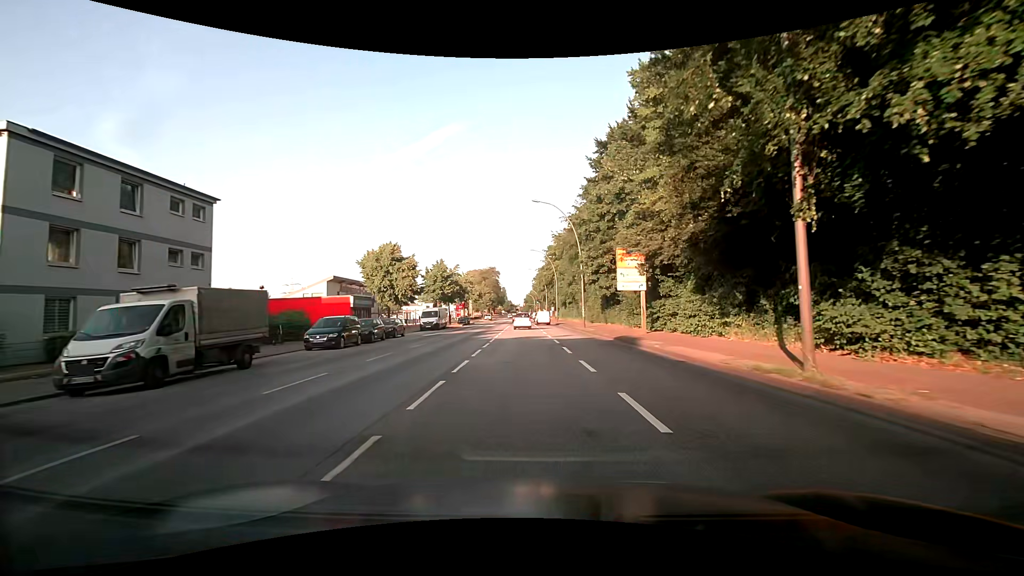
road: primary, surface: asphalt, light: Day
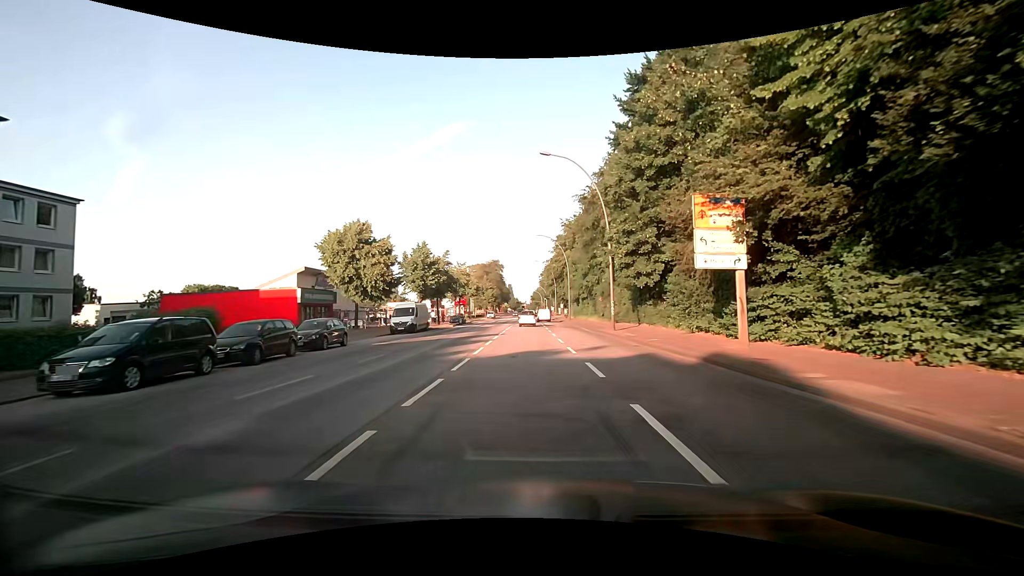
(-0.1, +13.2) m; -1°
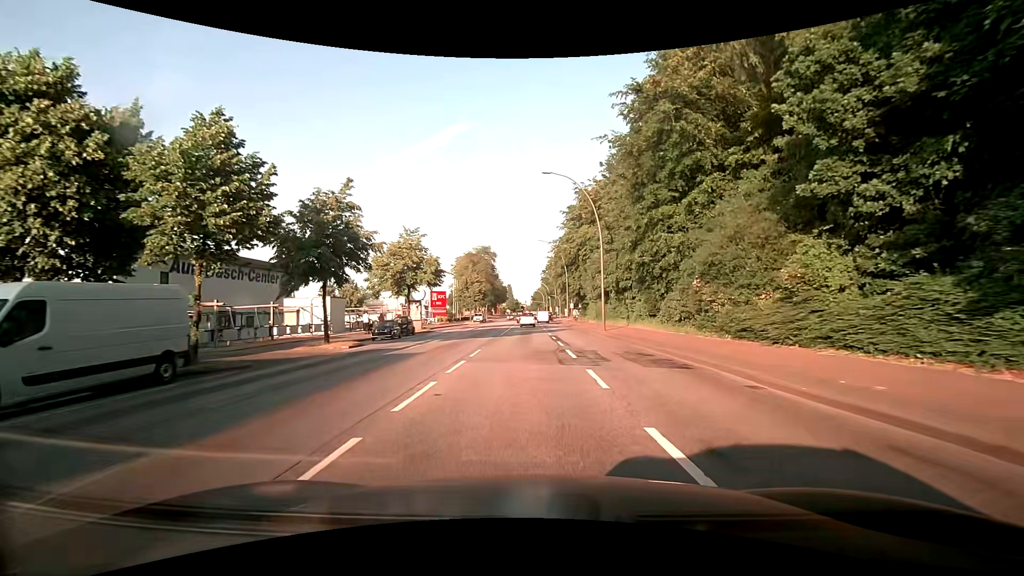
(-0.1, +31.4) m; 0°
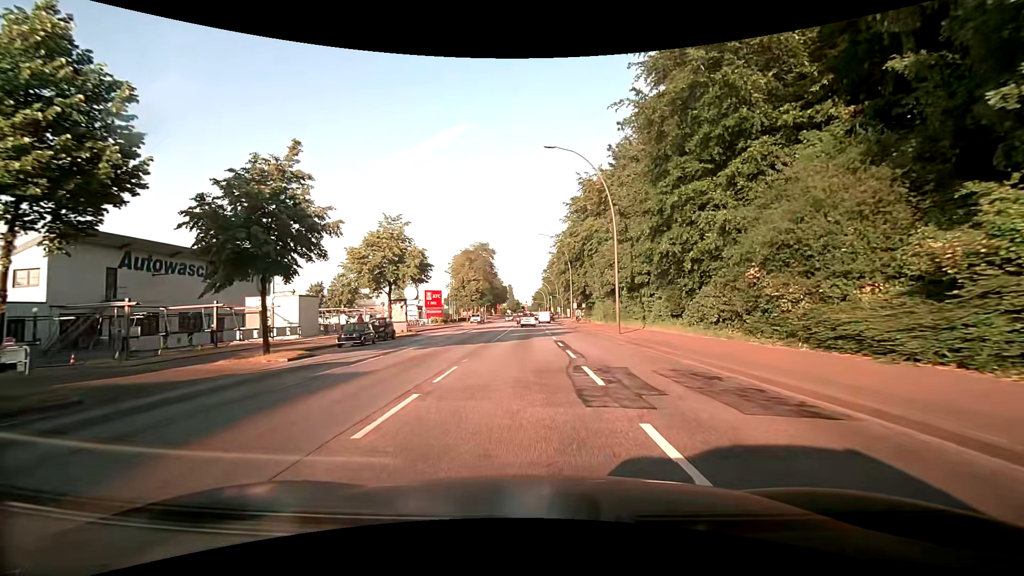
(0.0, +5.9) m; 0°
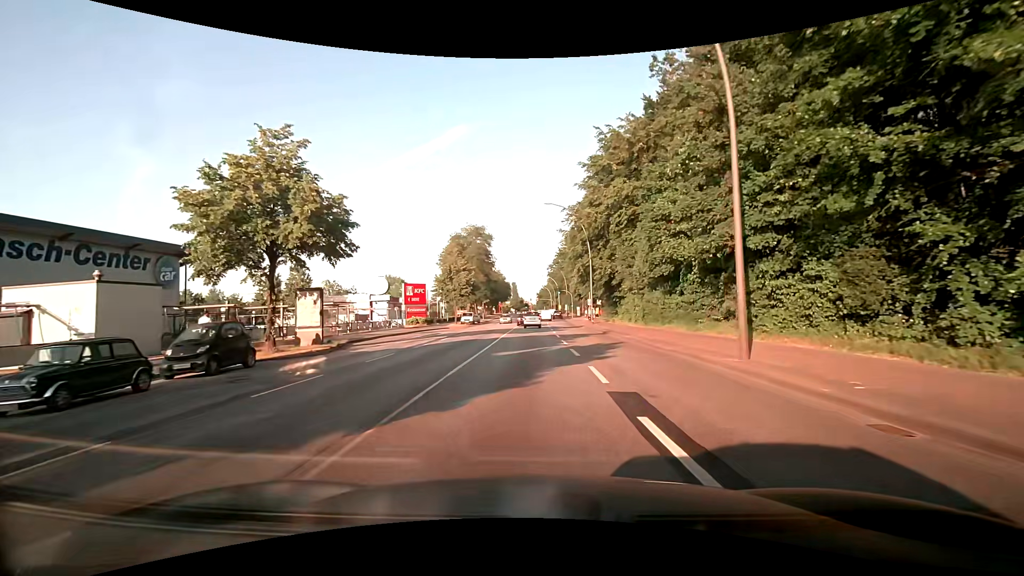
(0.0, +17.7) m; 0°
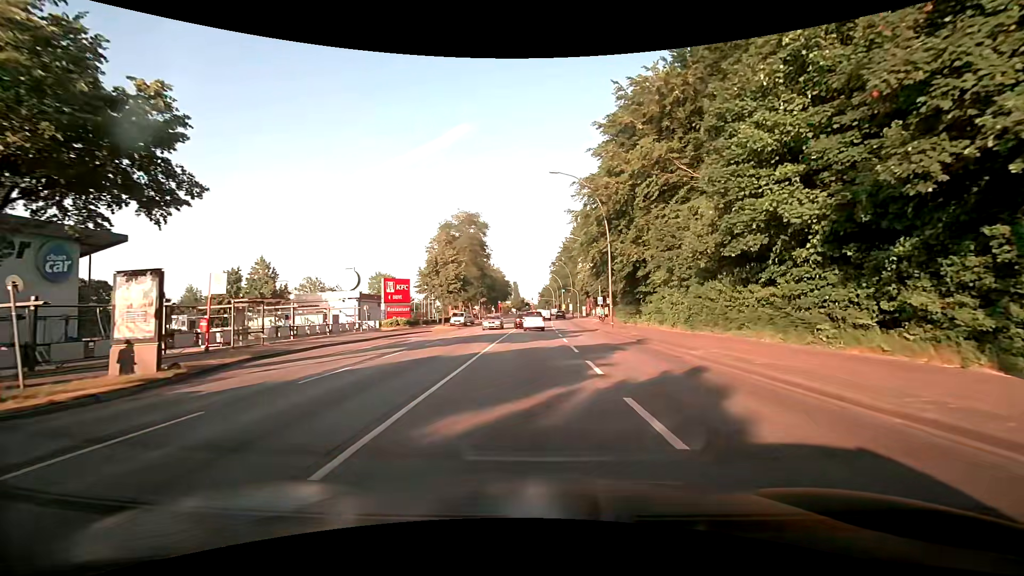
(-0.1, +10.7) m; -1°
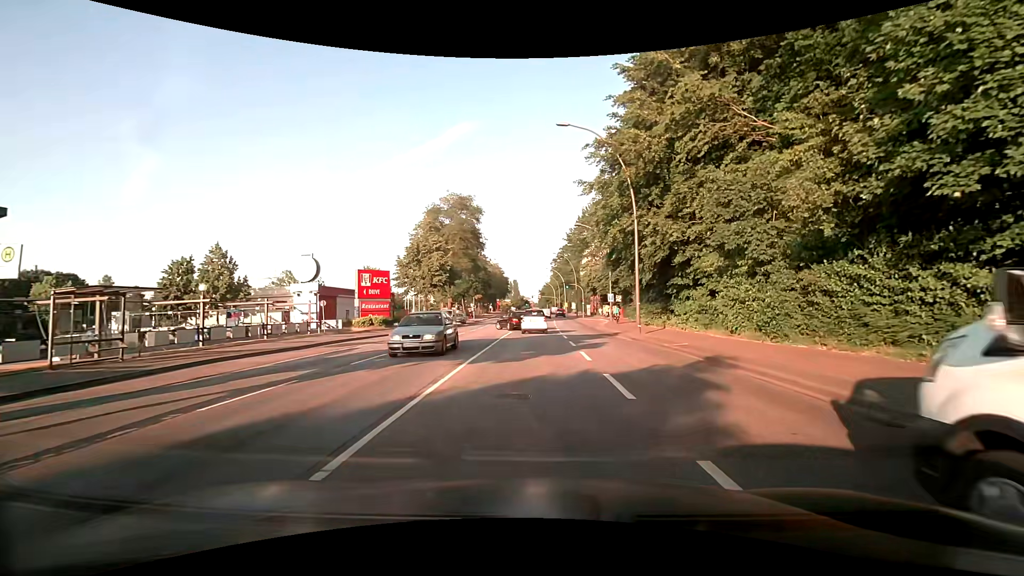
(0.0, +9.3) m; 0°
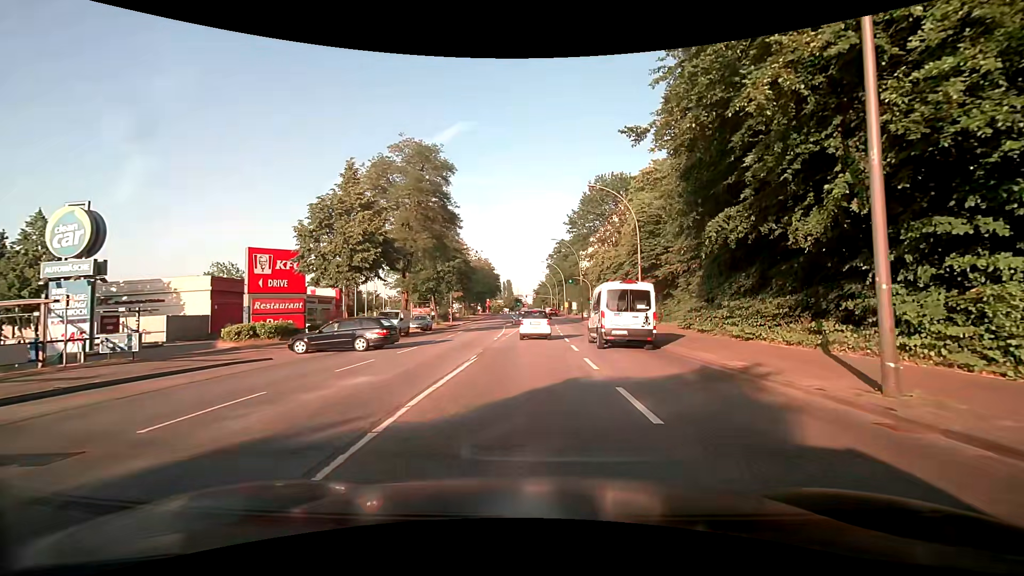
(+0.1, +19.5) m; +1°
